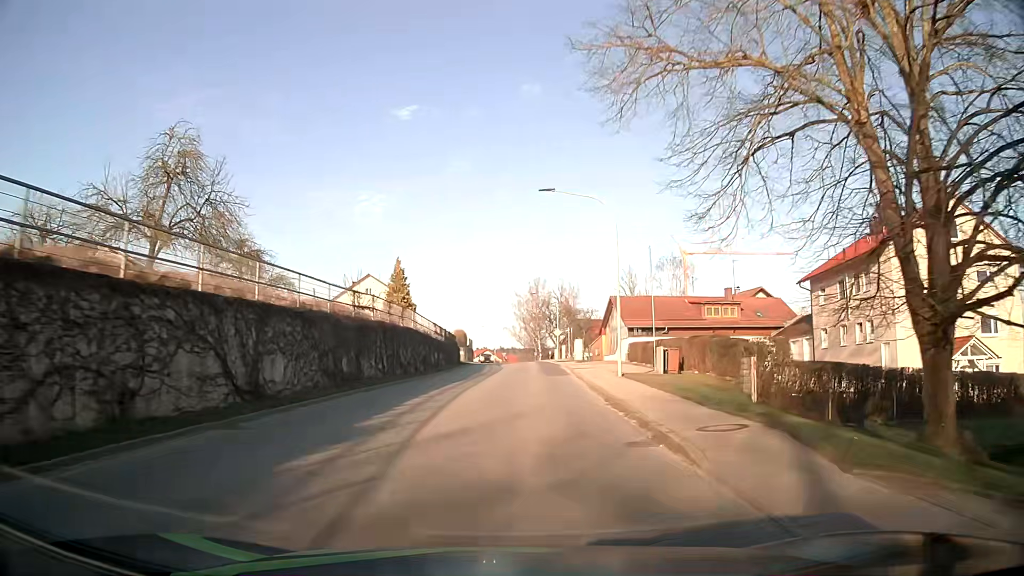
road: tertiary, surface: asphalt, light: Day
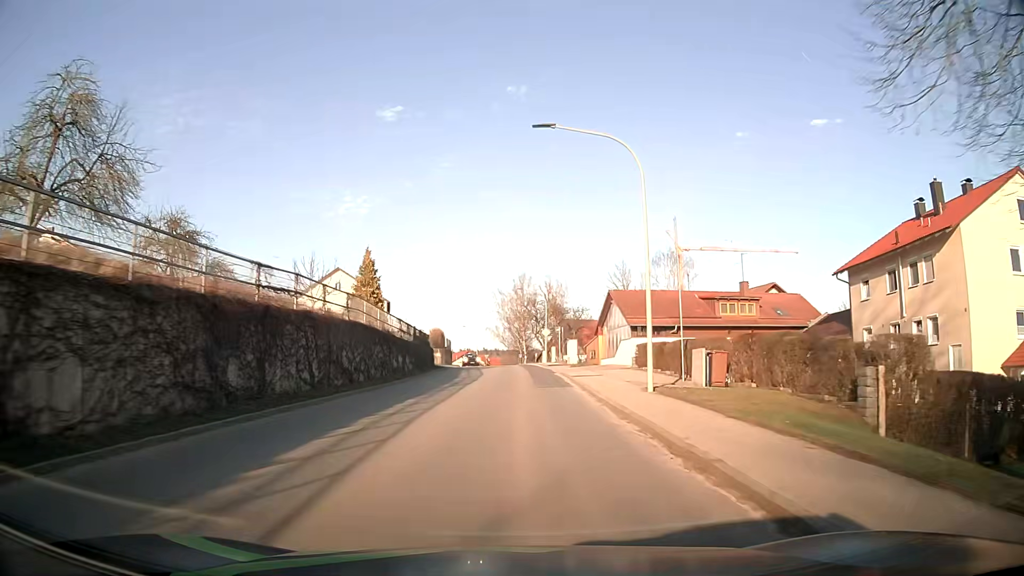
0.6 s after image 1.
(+0.1, +8.0) m; +1°
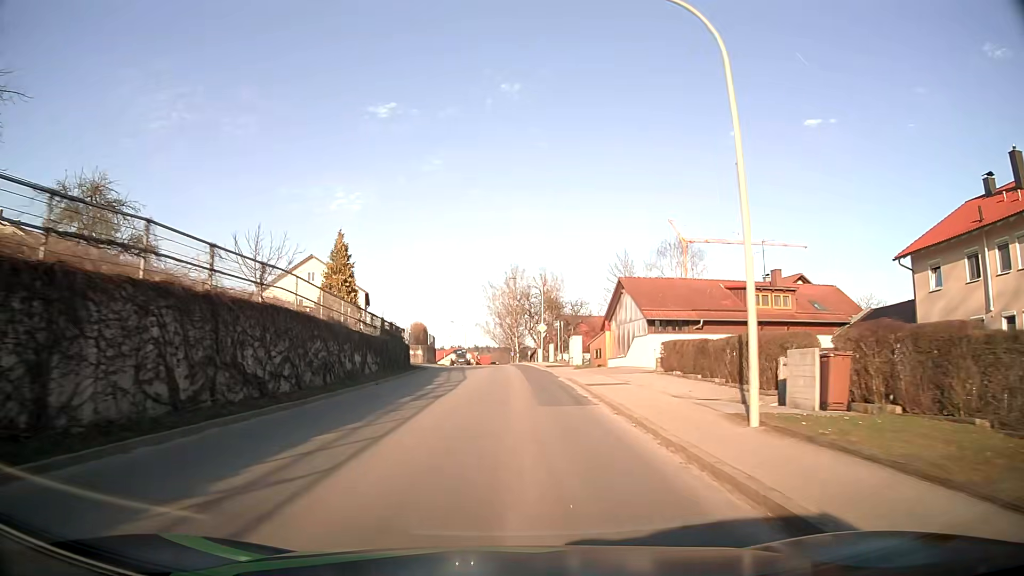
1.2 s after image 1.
(+0.1, +8.0) m; +1°
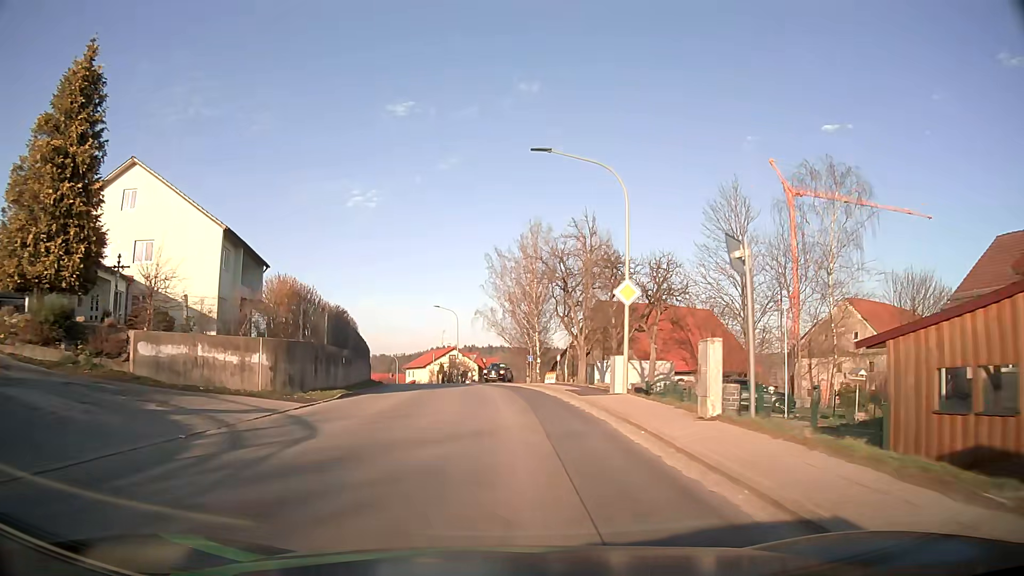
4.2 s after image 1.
(0.0, +39.0) m; -2°
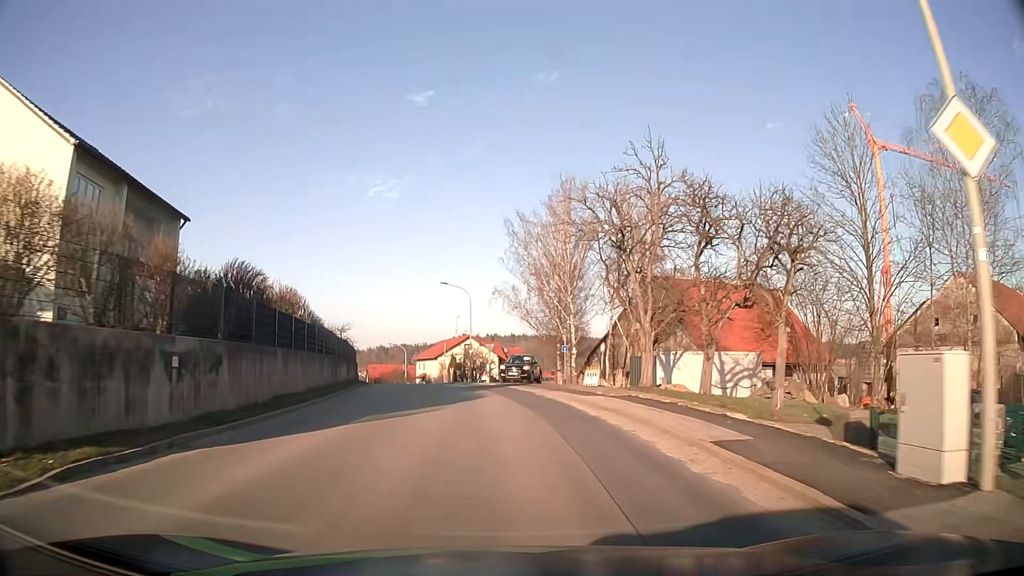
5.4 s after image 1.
(-0.2, +15.0) m; -2°
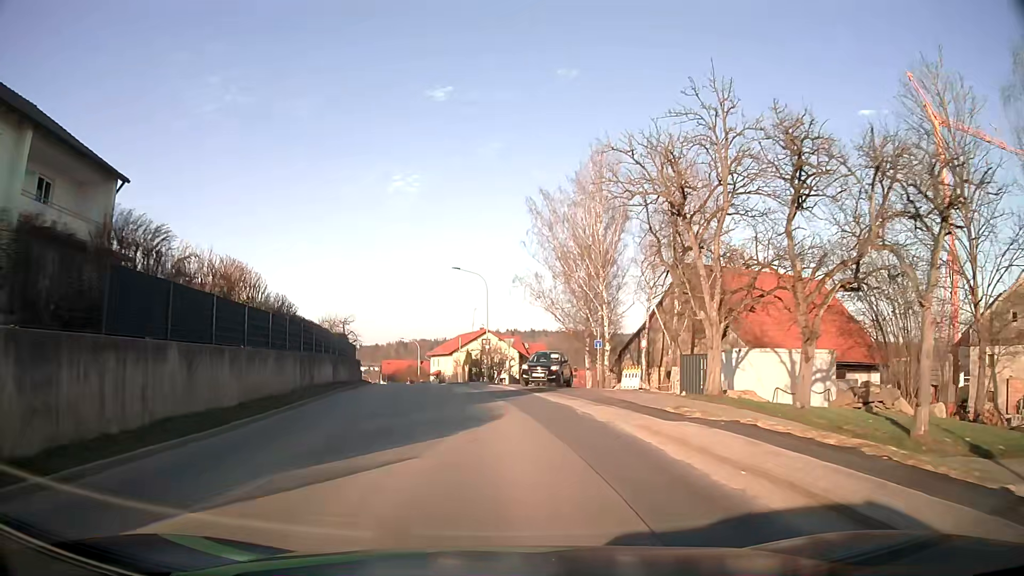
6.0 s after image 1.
(-0.1, +7.4) m; -2°
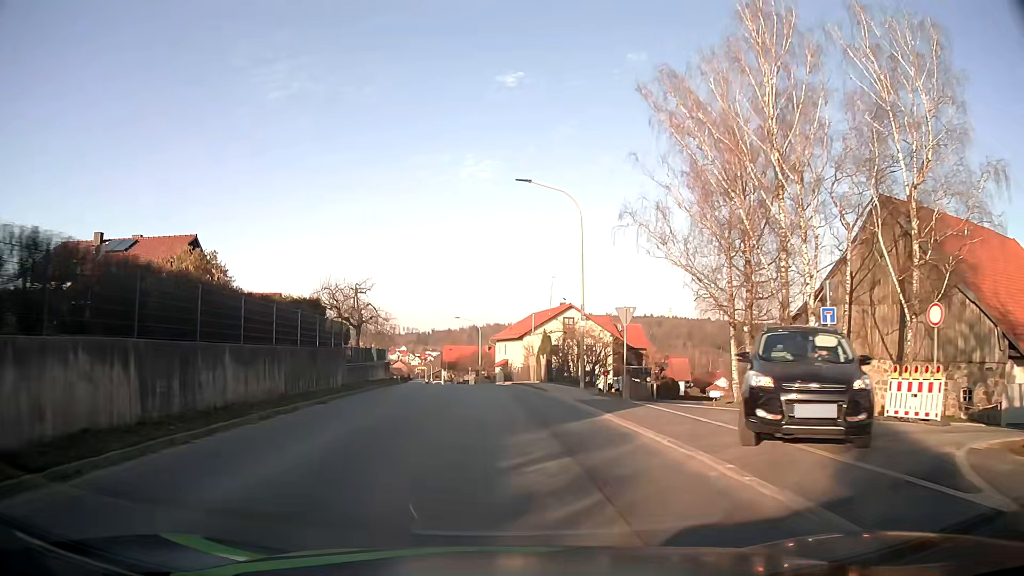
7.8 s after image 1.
(-1.2, +22.2) m; -6°
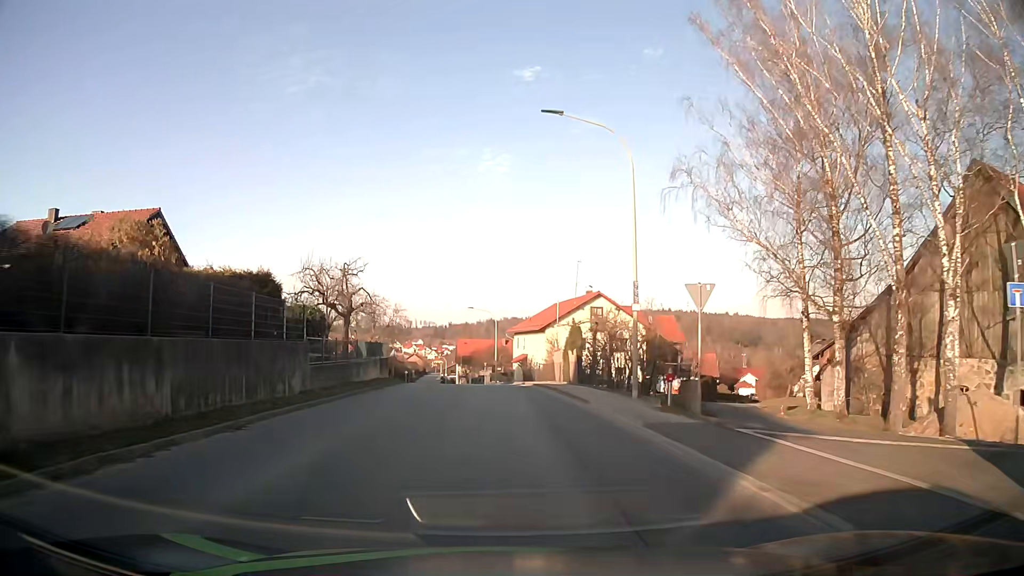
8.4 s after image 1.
(-0.1, +7.5) m; -2°
(0, +10) (0, +20) (-1, +30) (-2, +40) (-3, +50) (-4, +60) (-5, +70) (-6, +80) (-7, +90) (-9, +100) m
